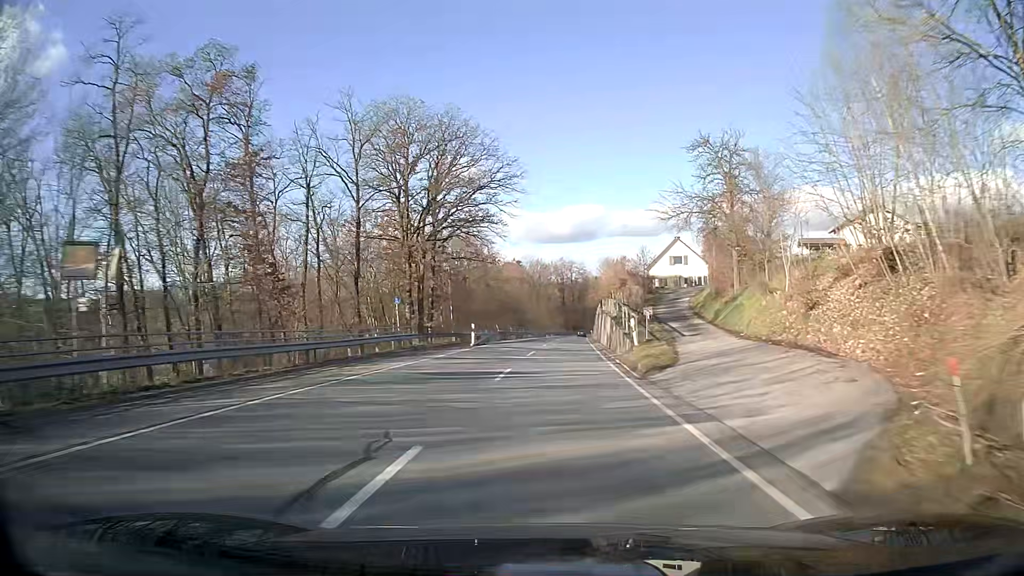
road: secondary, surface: asphalt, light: Day
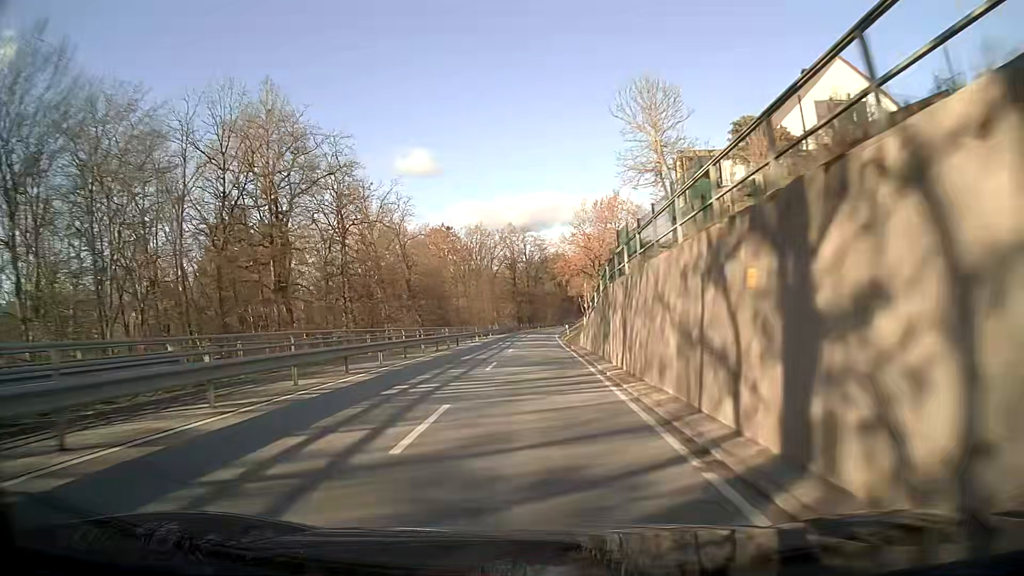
(+2.4, +56.3) m; +3°
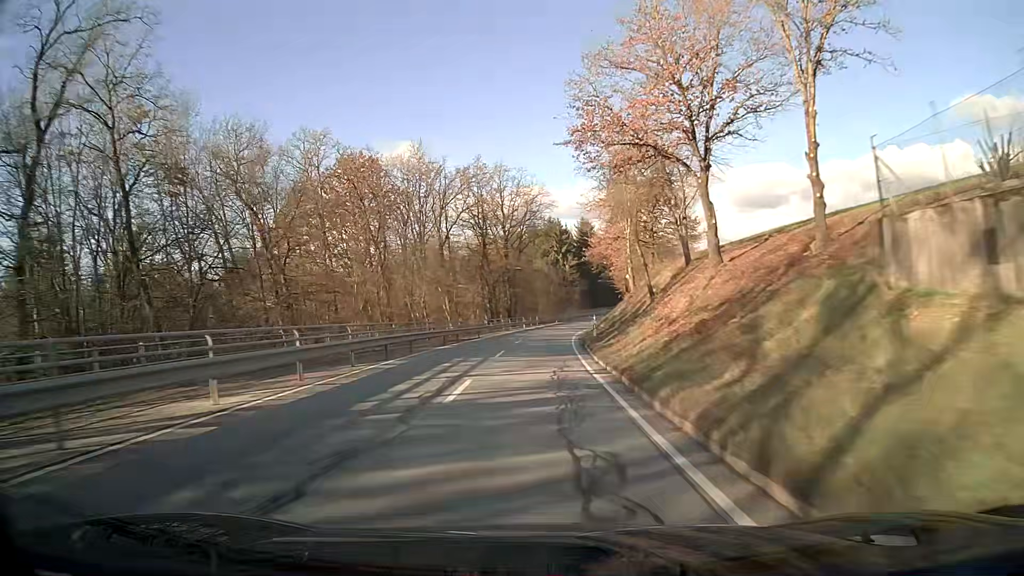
(+0.5, +56.3) m; +1°
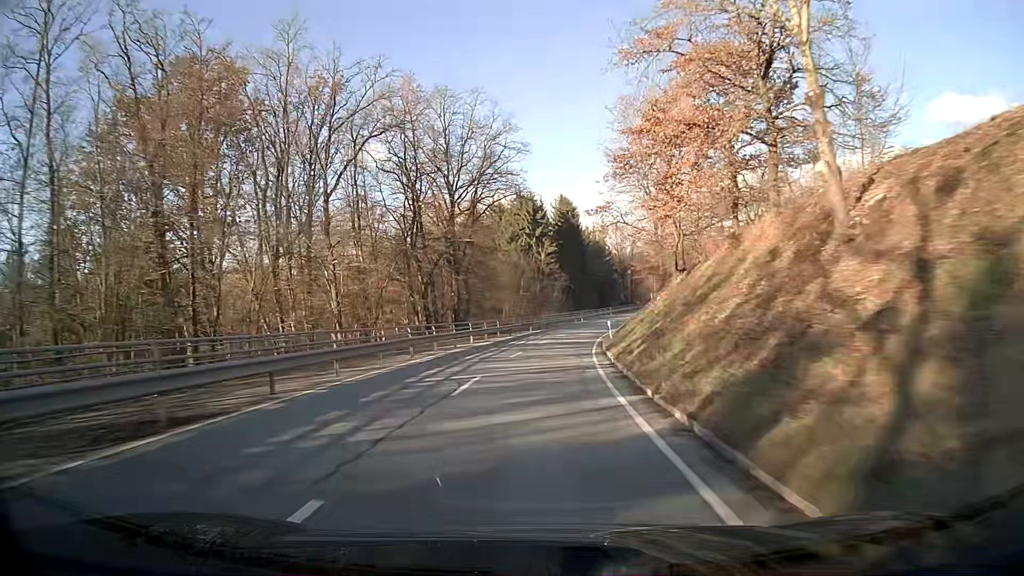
(+0.6, +33.5) m; +3°
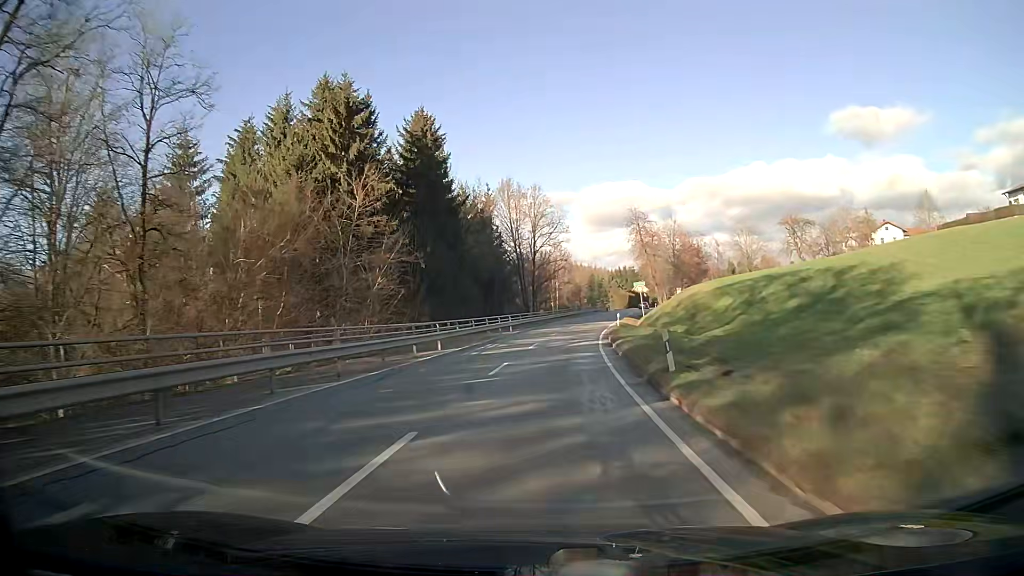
(+4.8, +55.3) m; +10°
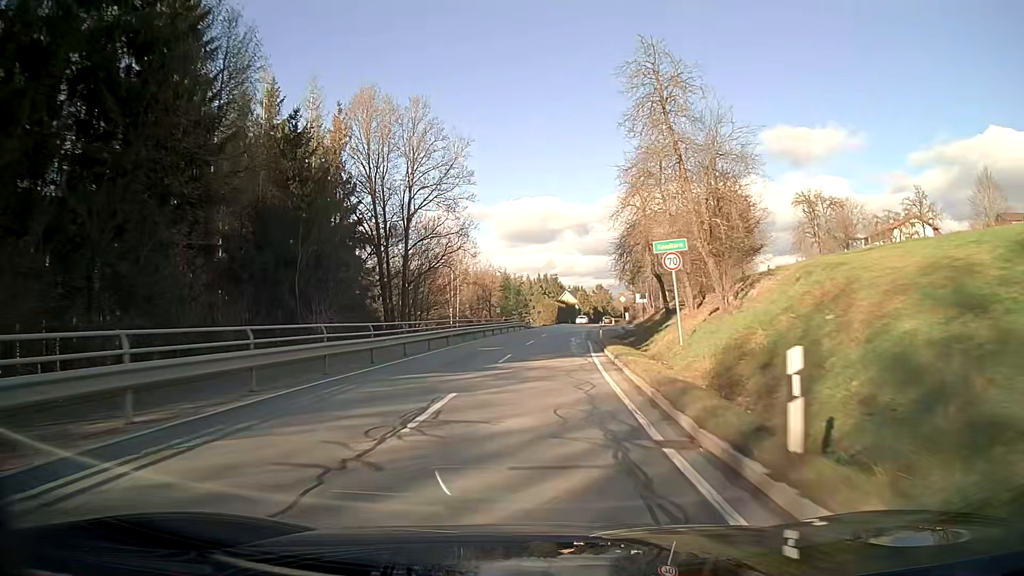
(+3.0, +44.0) m; +7°
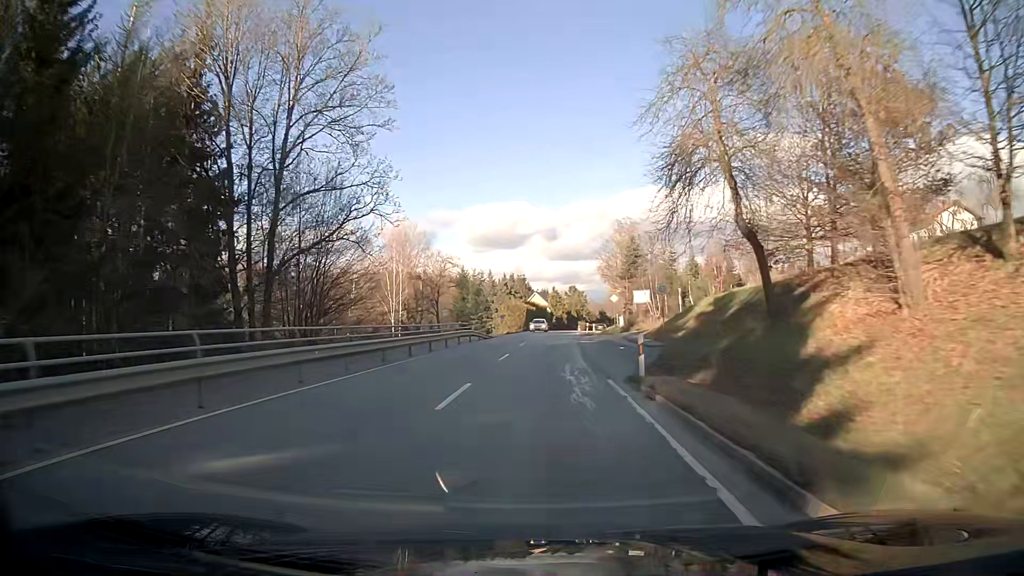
(+0.5, +22.0) m; +3°
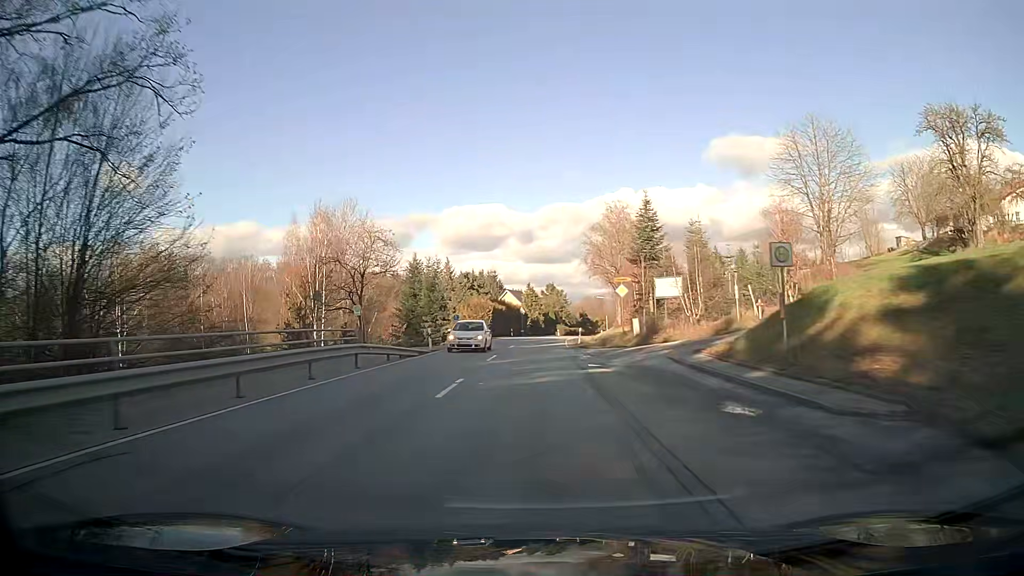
(+0.3, +21.9) m; +2°
